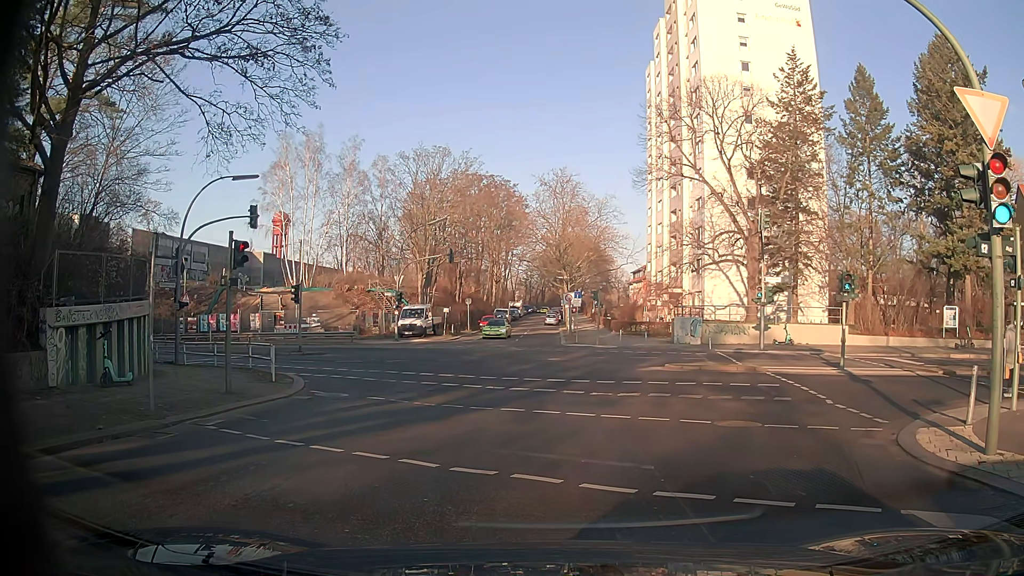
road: tertiary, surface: asphalt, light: Day
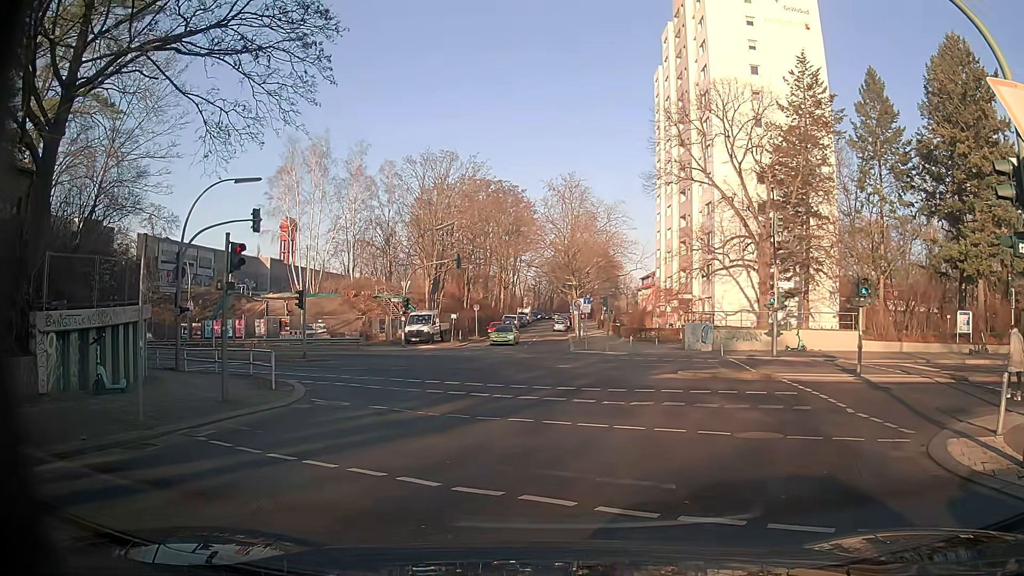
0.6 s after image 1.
(0.0, +0.7) m; +1°
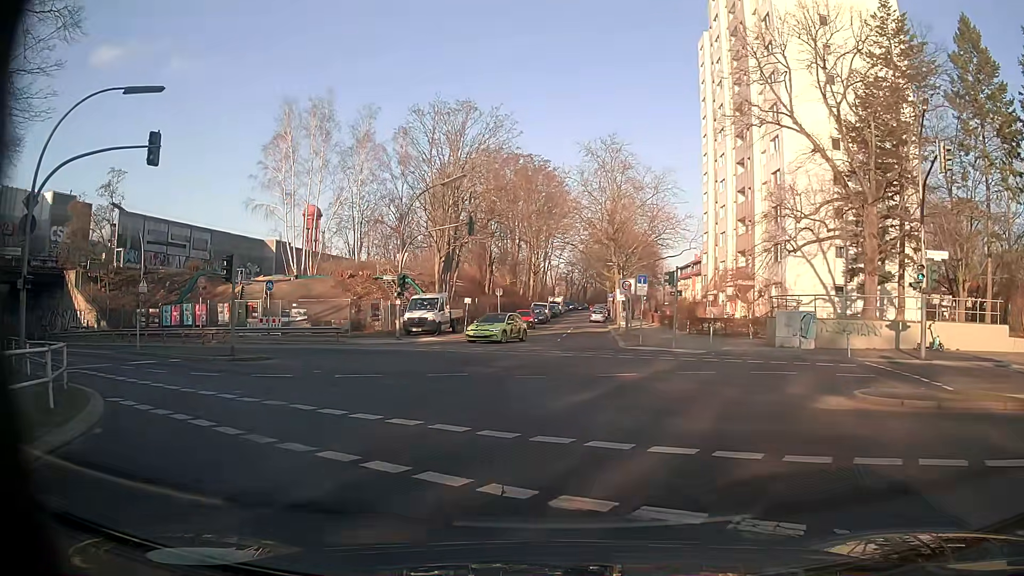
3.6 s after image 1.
(-0.4, +11.1) m; -3°
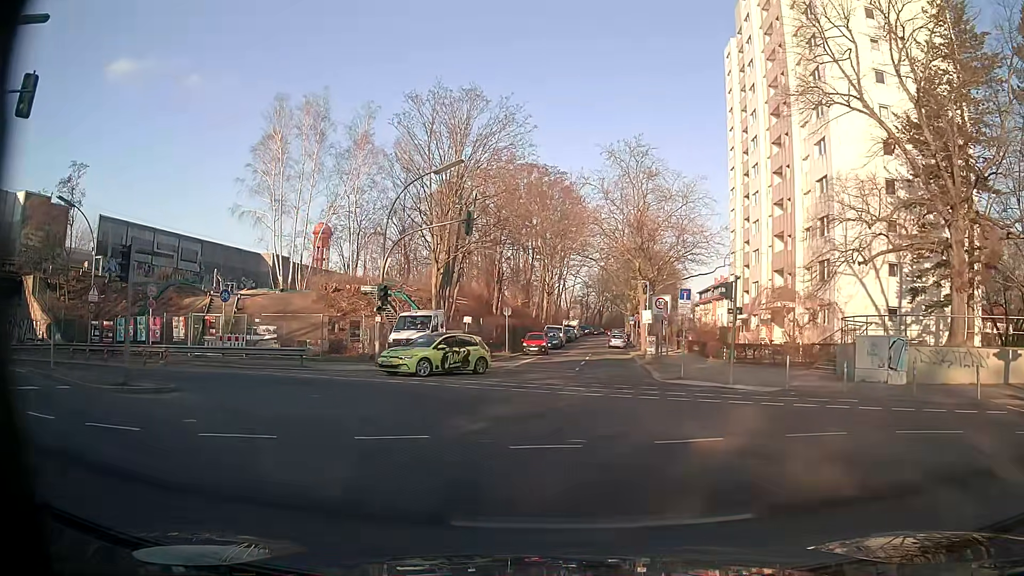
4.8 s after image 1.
(-0.1, +6.8) m; -1°
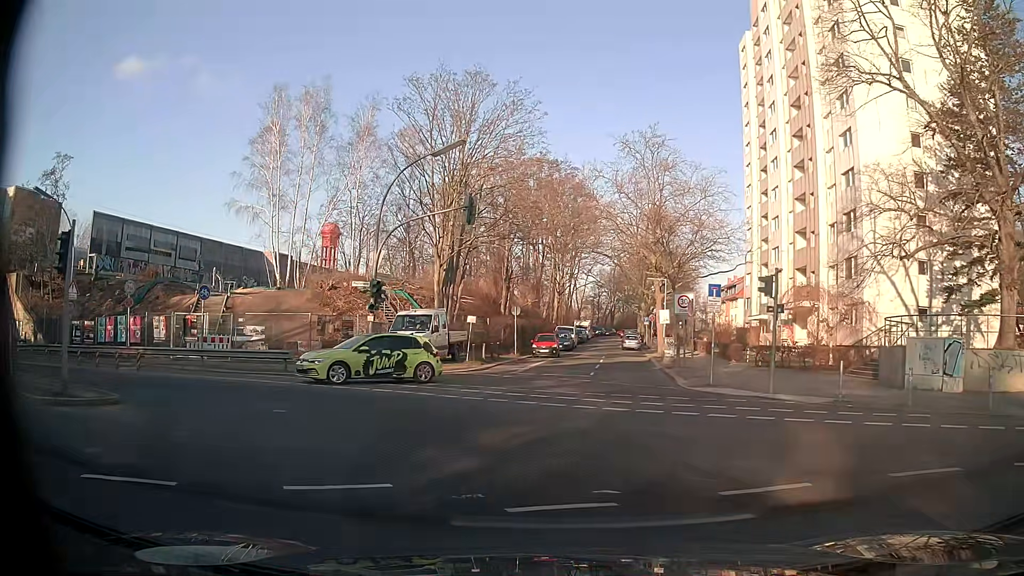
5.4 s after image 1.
(0.0, +2.7) m; 0°
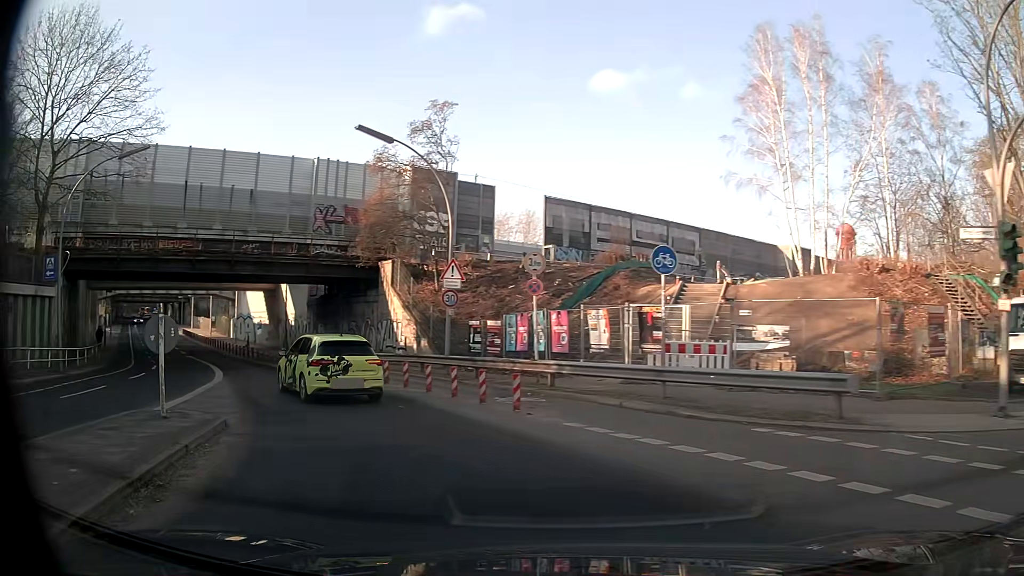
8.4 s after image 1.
(-4.3, +12.5) m; -44°
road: secondary
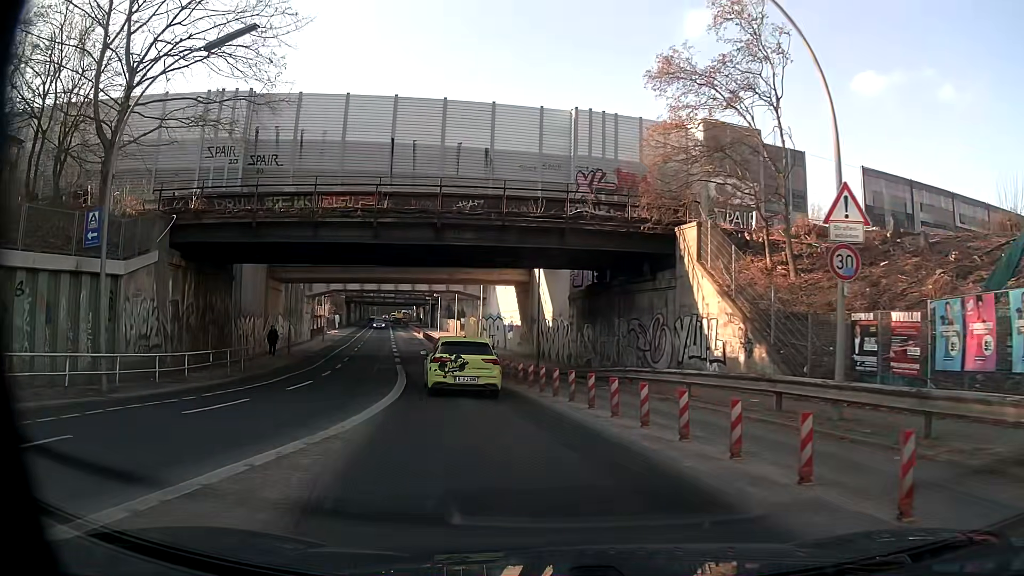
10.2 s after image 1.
(-2.9, +11.5) m; -25°
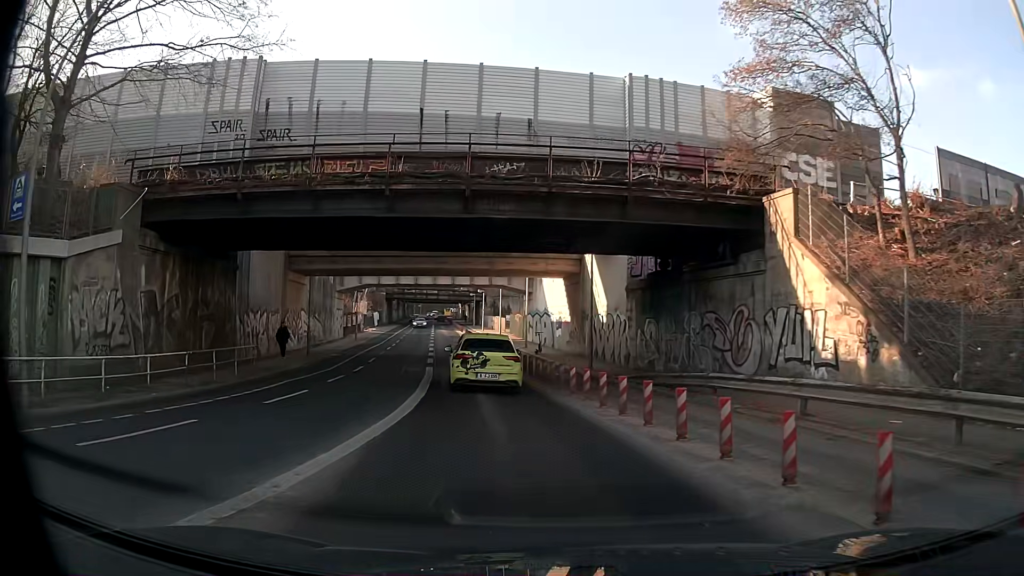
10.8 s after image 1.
(0.0, +4.4) m; -2°
(-1, +10) (-2, +20) (-3, +30) (-5, +40) (-7, +49) (-9, +59) (-11, +69) (-13, +79) (-15, +89) (-16, +99) m
